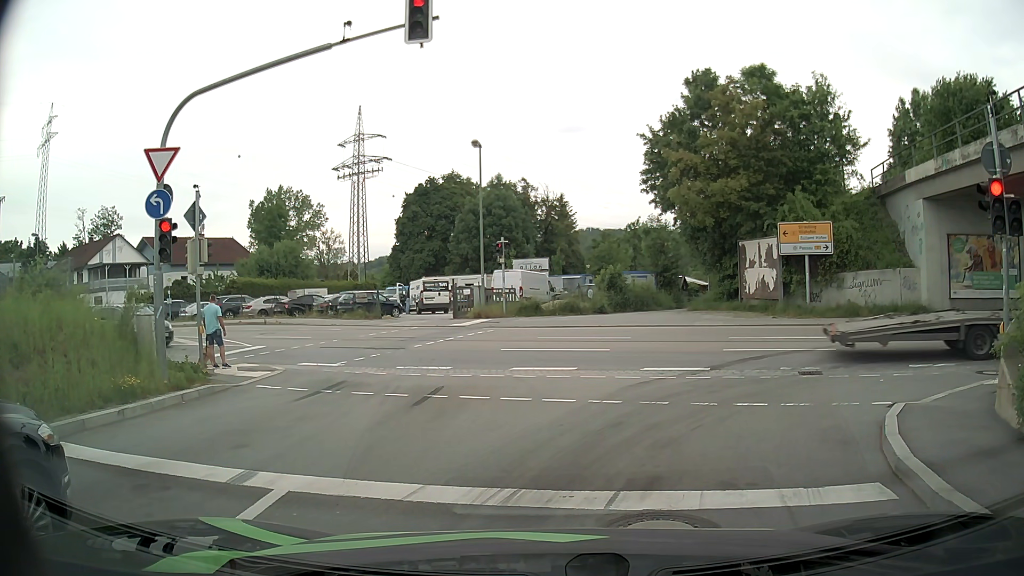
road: primary_link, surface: asphalt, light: Day
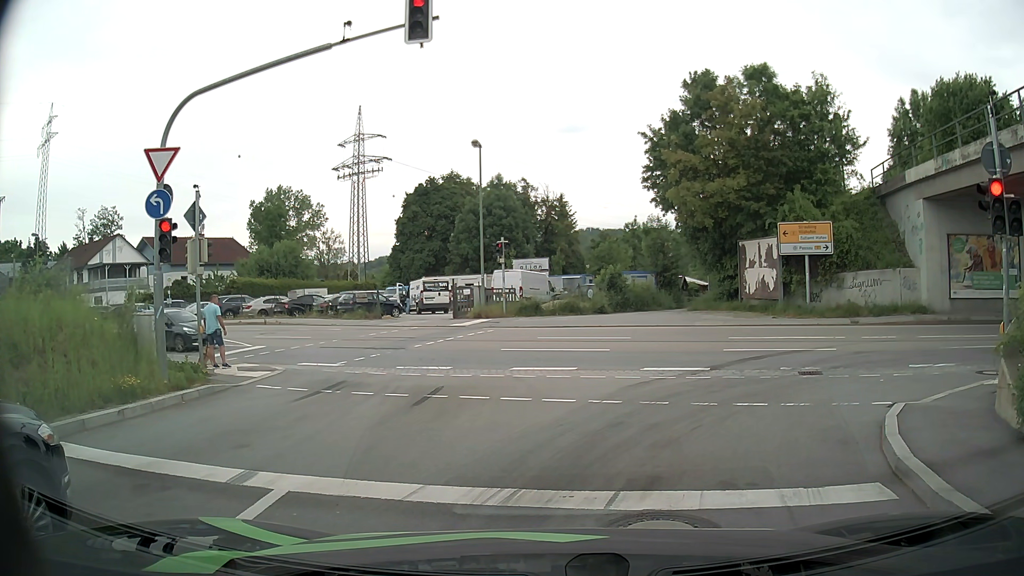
(0.0, 0.0) m; 0°
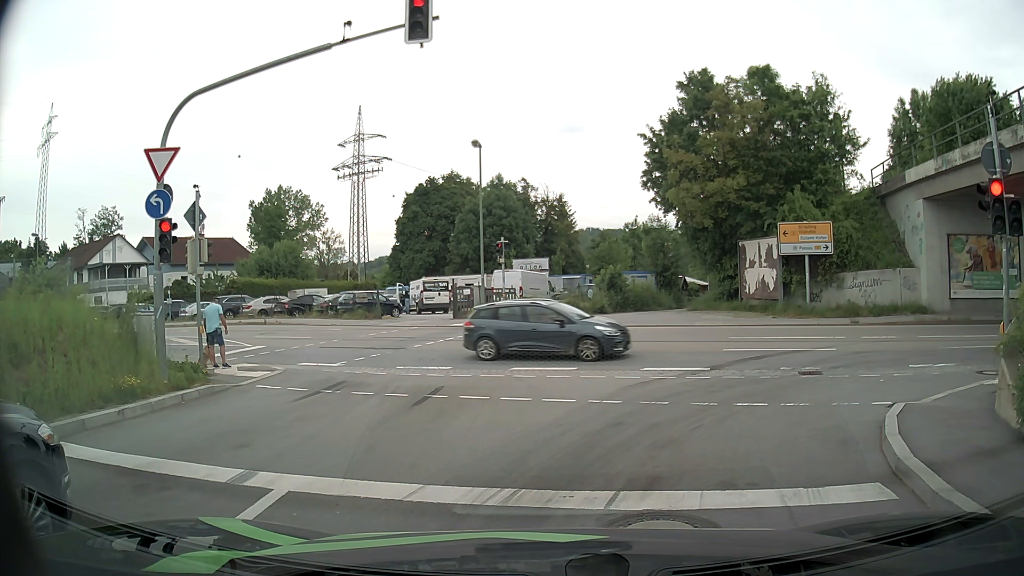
(0.0, 0.0) m; 0°
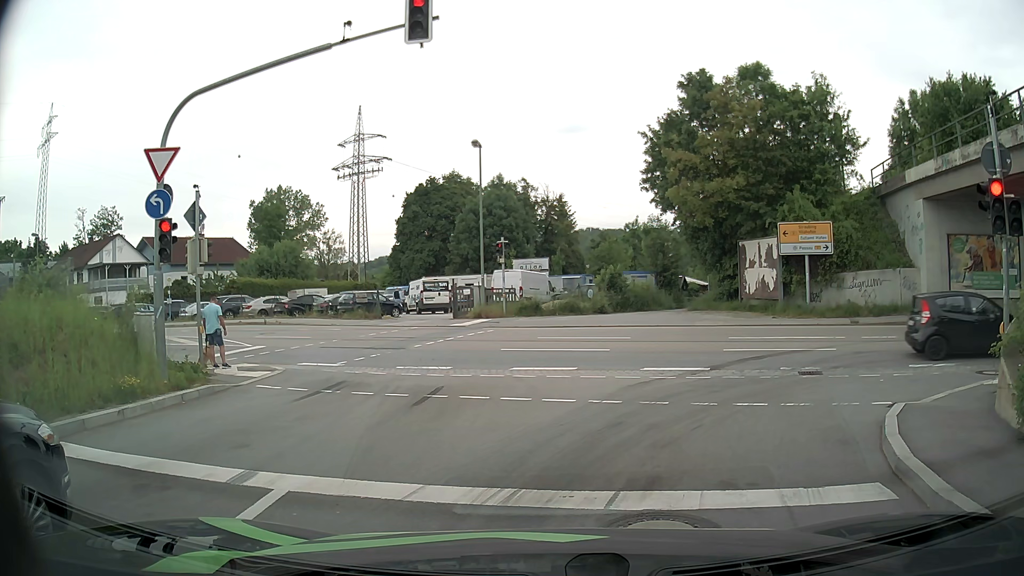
(0.0, 0.0) m; 0°
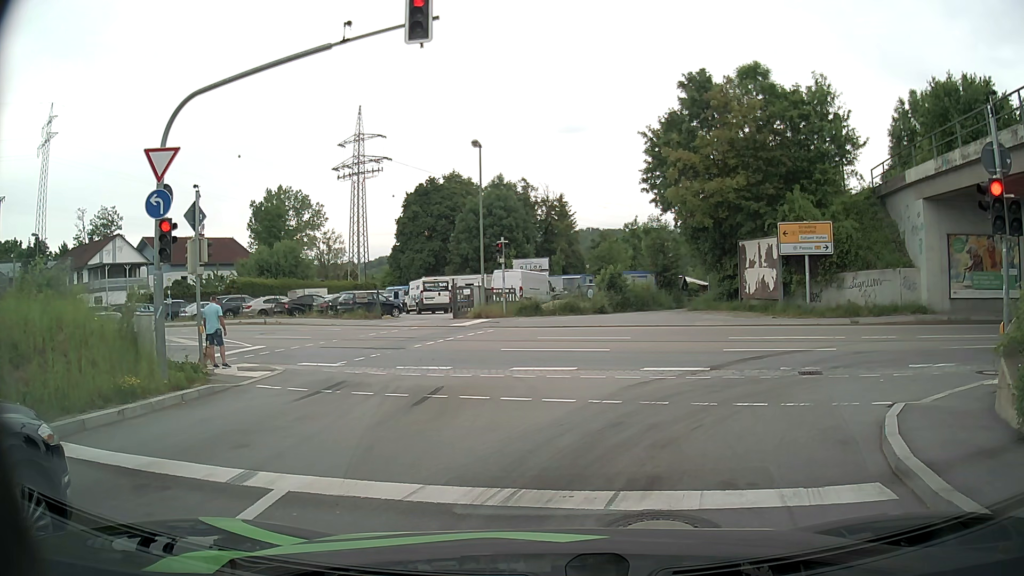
(0.0, 0.0) m; 0°
